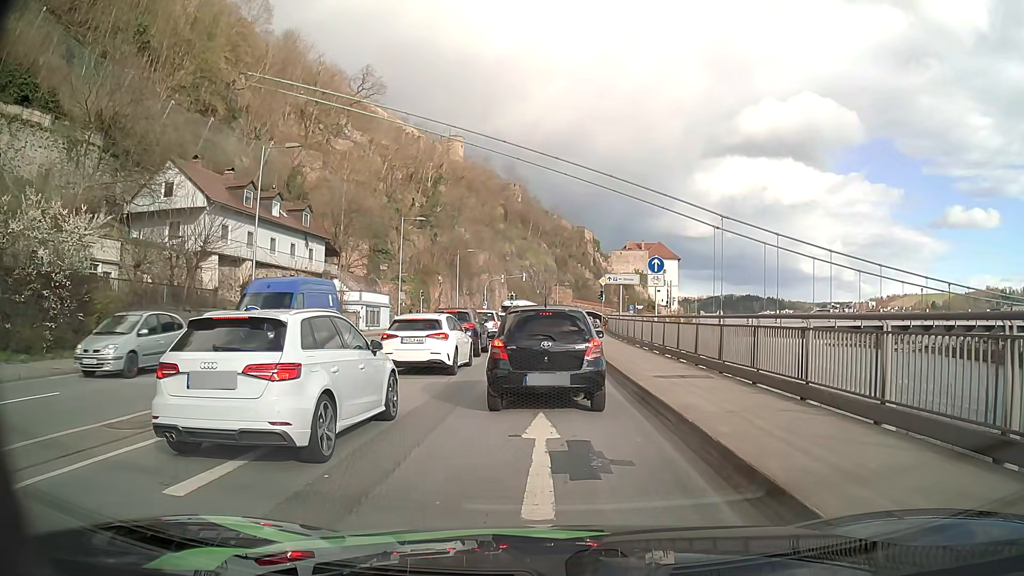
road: primary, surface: asphalt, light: Day
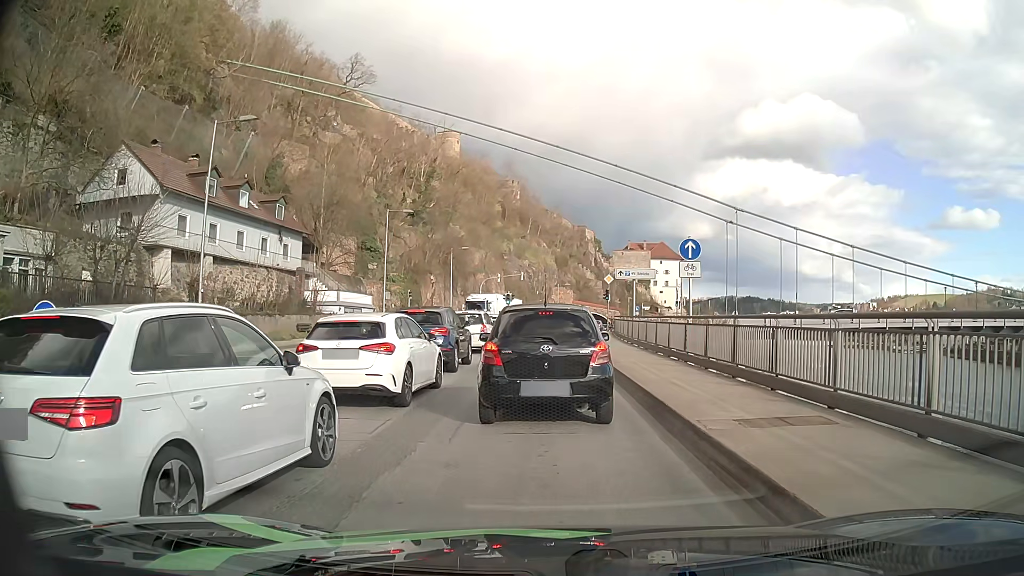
(0.0, +5.8) m; 0°
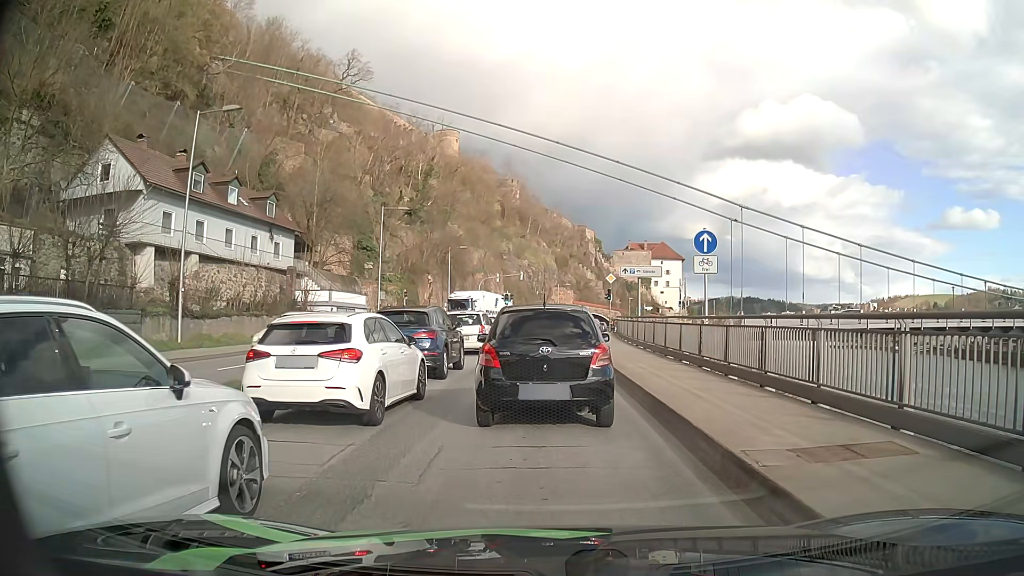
(0.0, +1.8) m; +1°
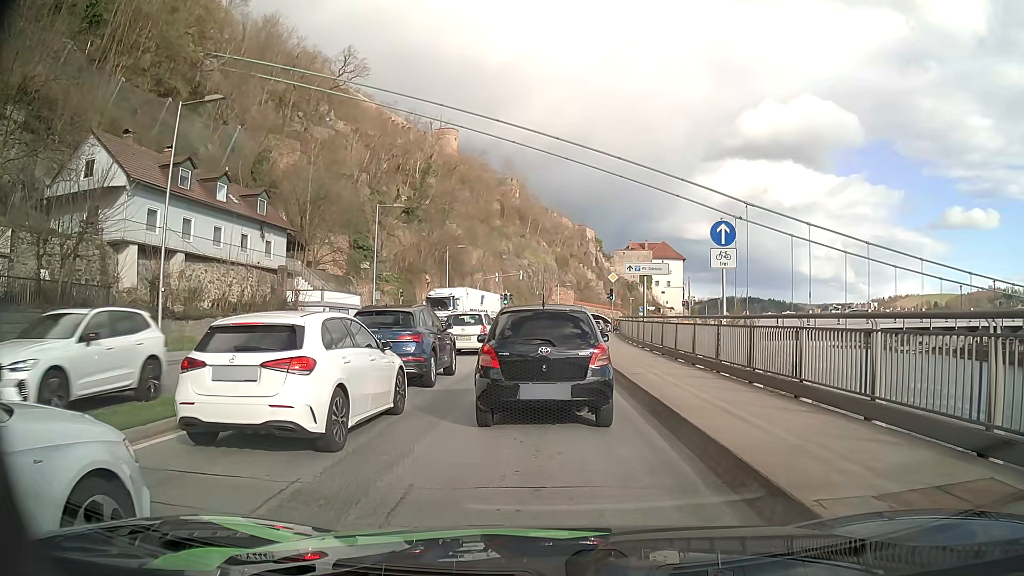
(0.0, +1.7) m; -2°
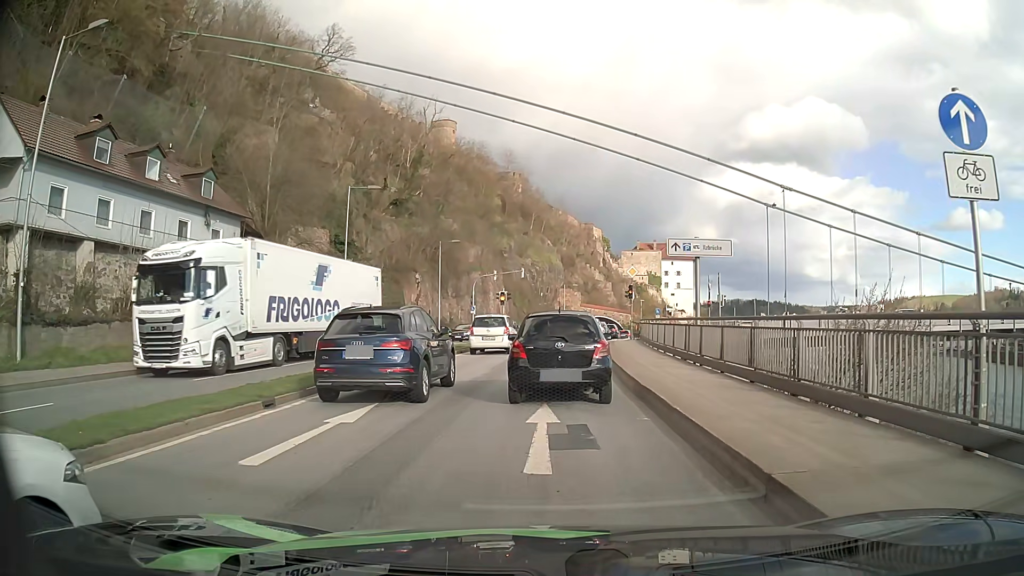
(+0.1, +9.3) m; 0°
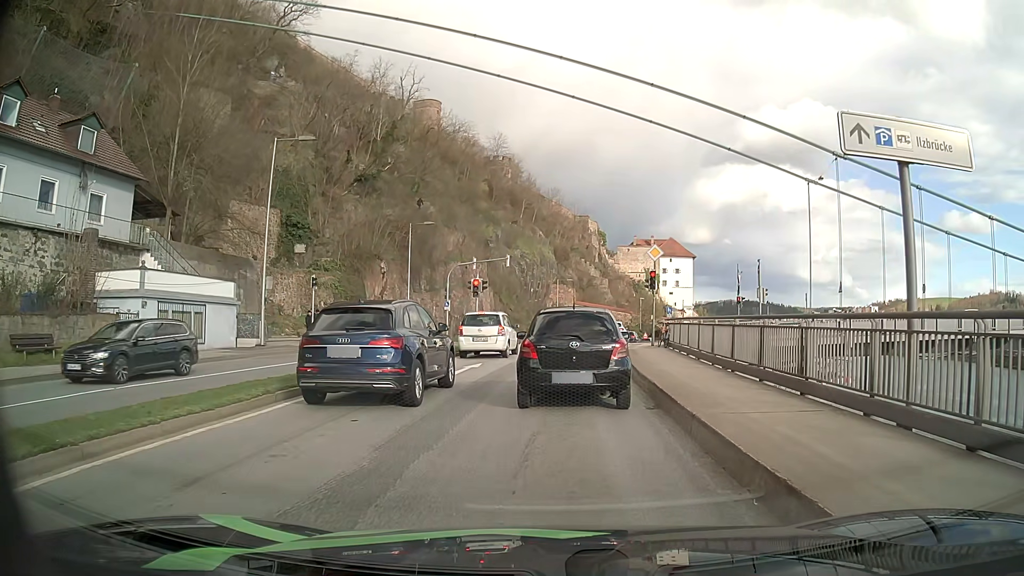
(+0.2, +11.9) m; +1°
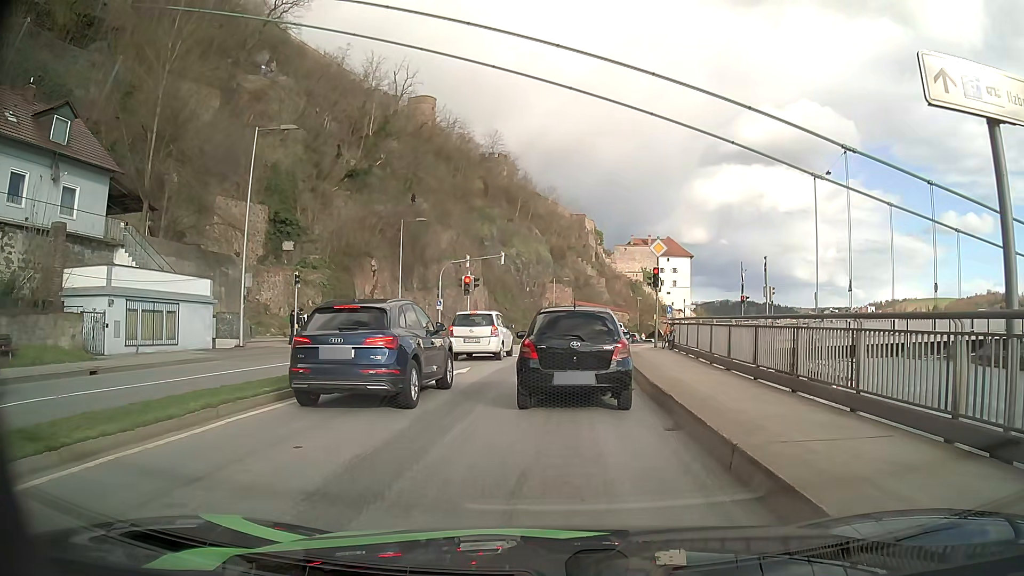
(0.0, +1.9) m; +1°
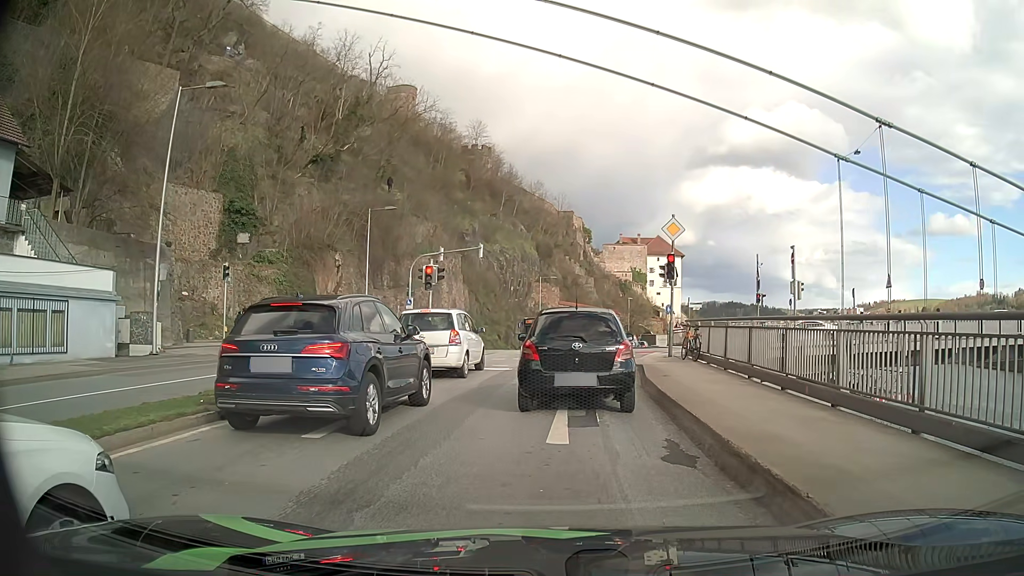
(0.0, +6.4) m; 0°
(0, +10) (+1, +20) (+2, +30) (+3, +40) (+4, +50) (+6, +60) (+8, +69) (+11, +79) (+14, +89) (+17, +98) m
